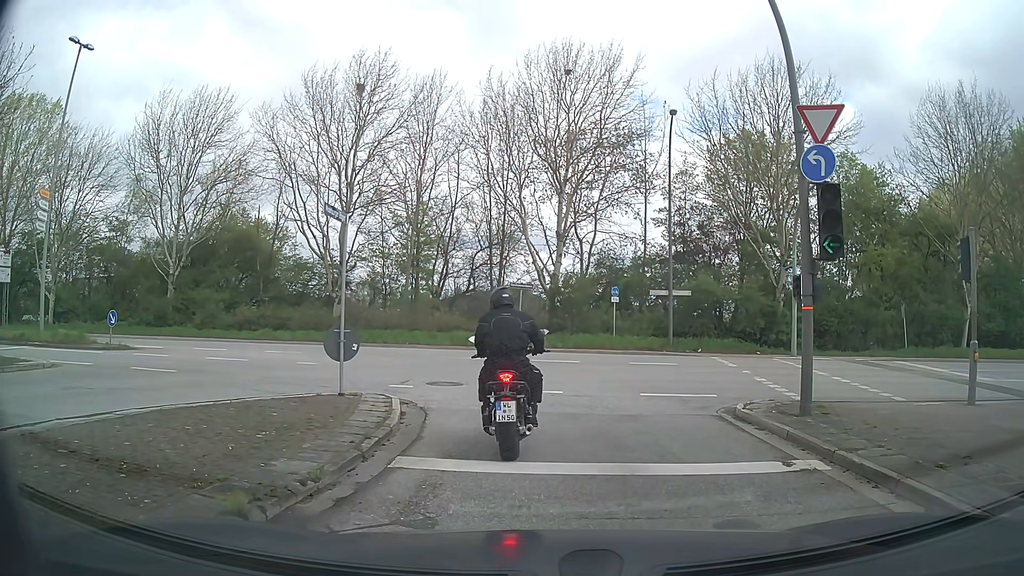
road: secondary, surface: asphalt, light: Day
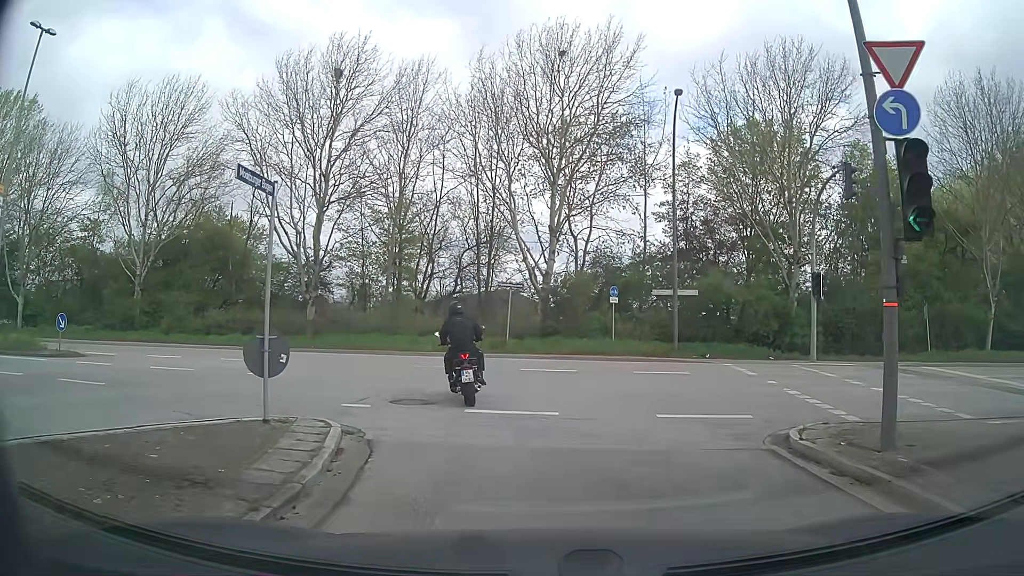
(0.0, +3.0) m; 0°
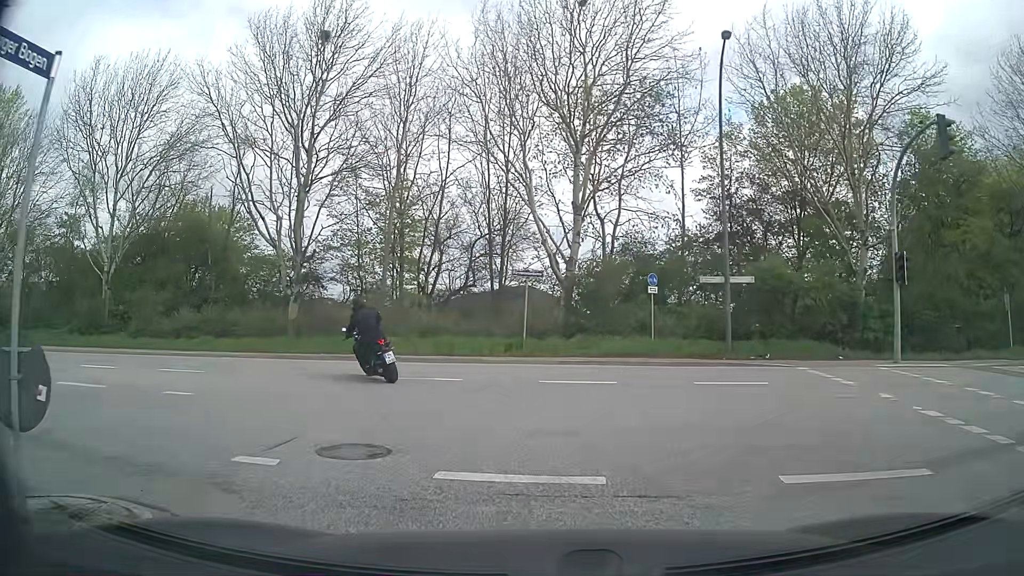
(-0.1, +5.0) m; -3°
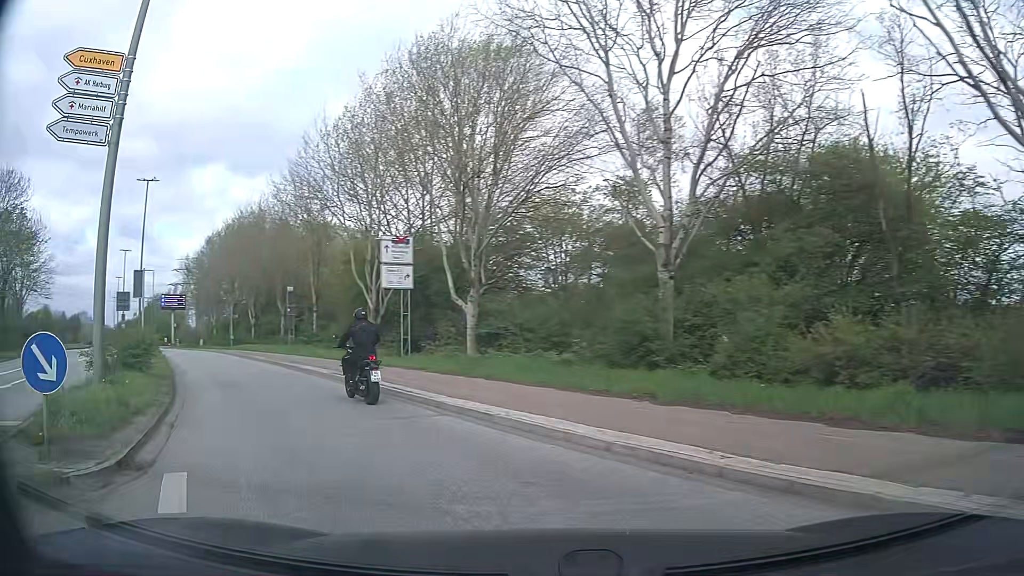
(-6.5, +15.4) m; -53°
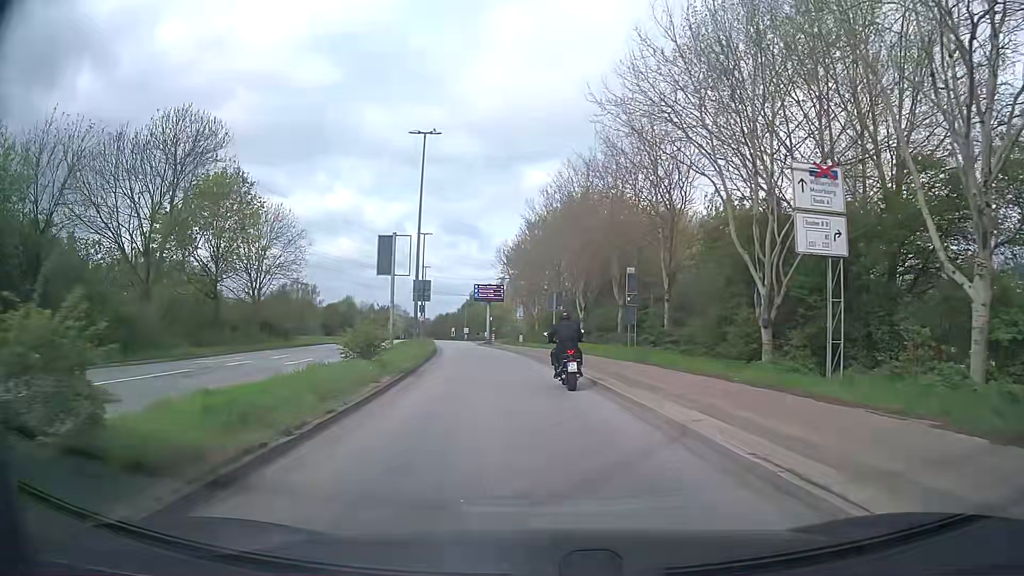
(-4.1, +12.5) m; -31°
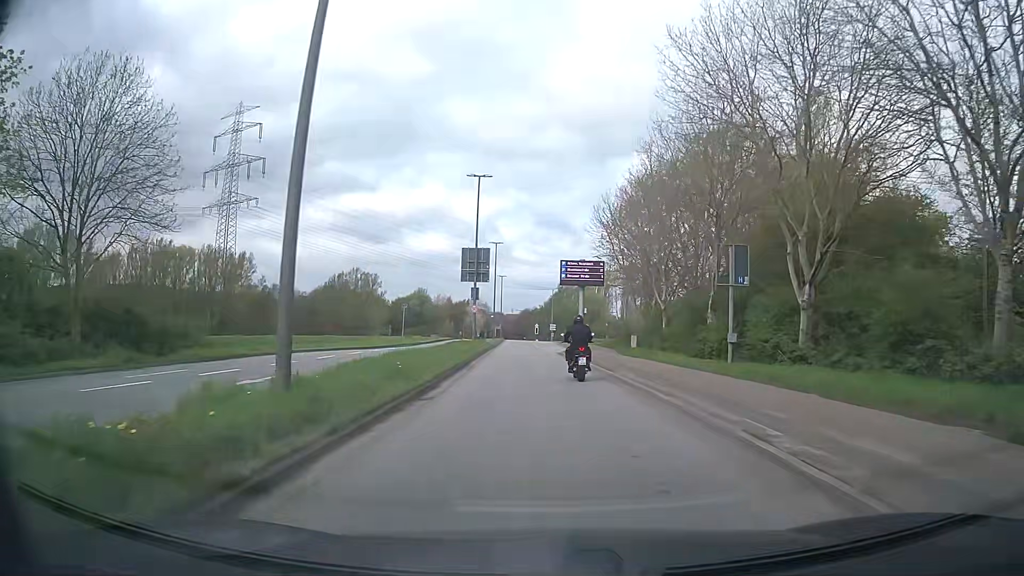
(-2.3, +30.4) m; -8°
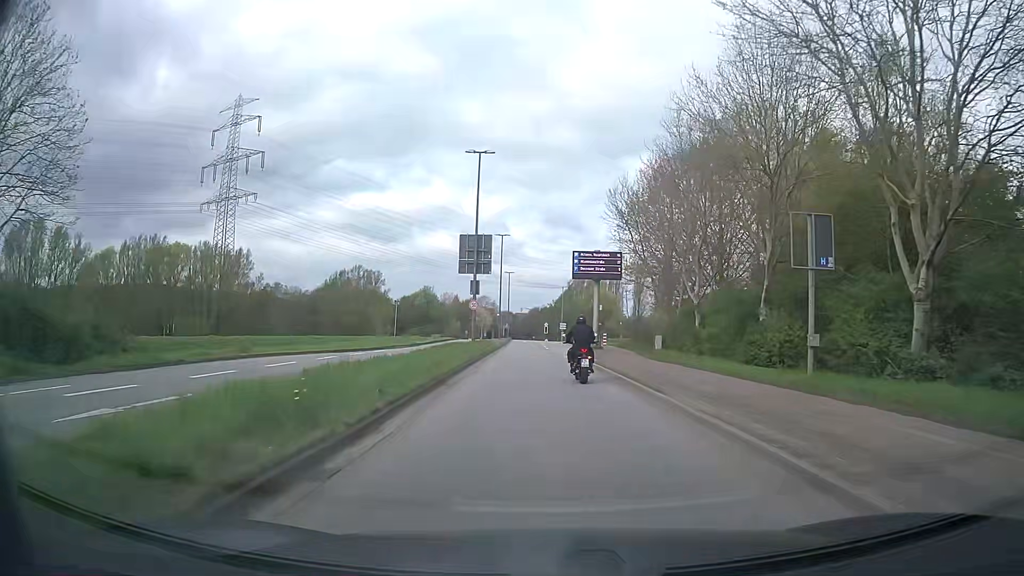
(0.0, +6.9) m; 0°
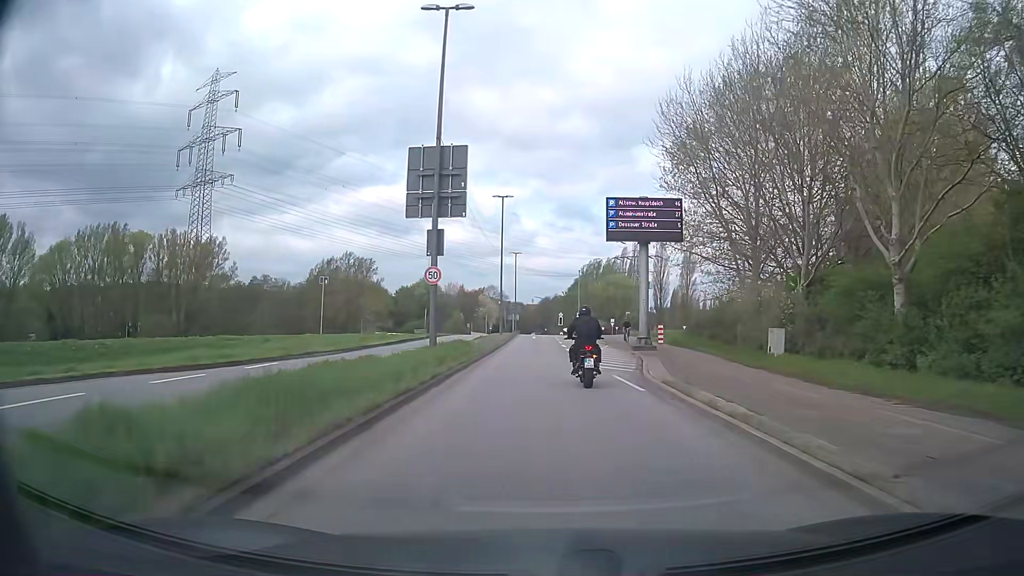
(-0.5, +20.5) m; -2°
(0, +10) (0, +20) (+1, +30) (+1, +40) (+2, +50) (+3, +60) (+3, +70) (+3, +80) (+4, +90) (+6, +100) m
